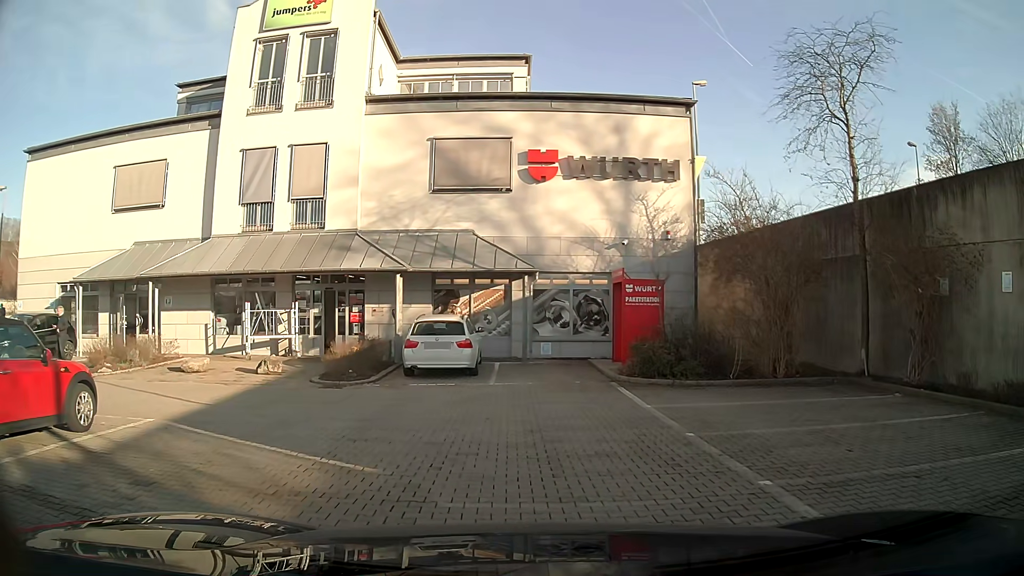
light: Day
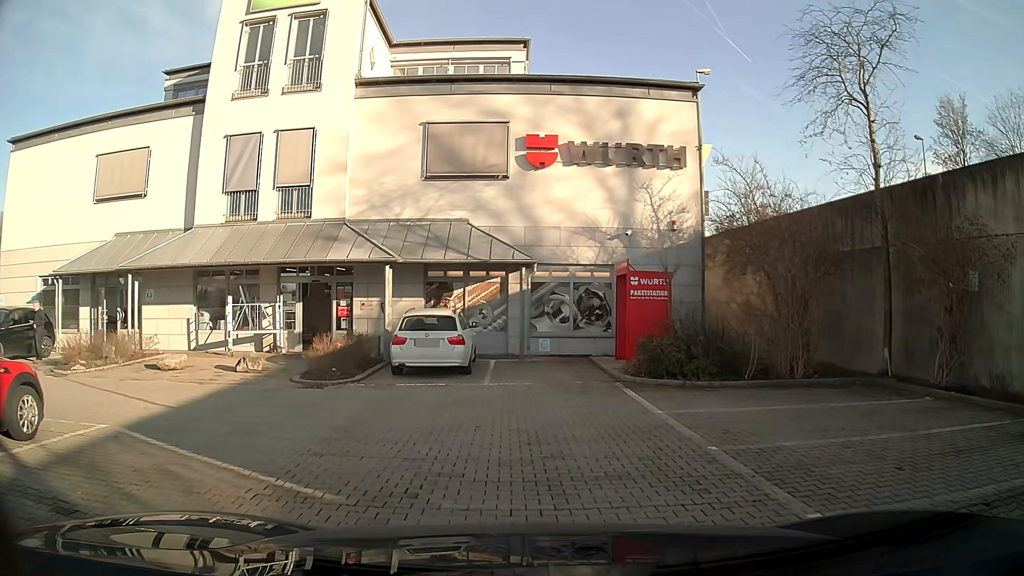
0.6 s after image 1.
(0.0, +1.2) m; 0°
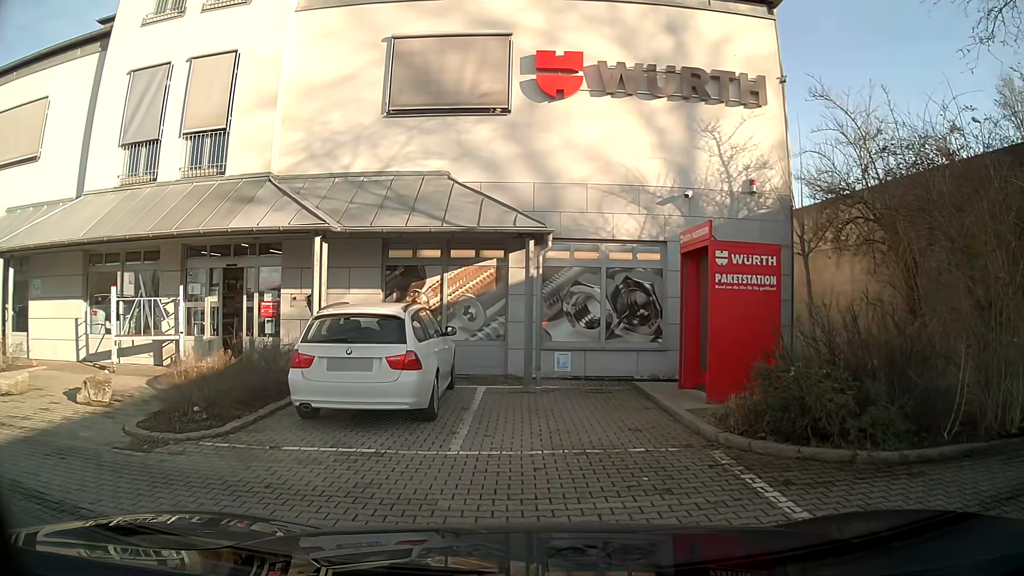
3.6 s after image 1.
(0.0, +6.6) m; -1°
